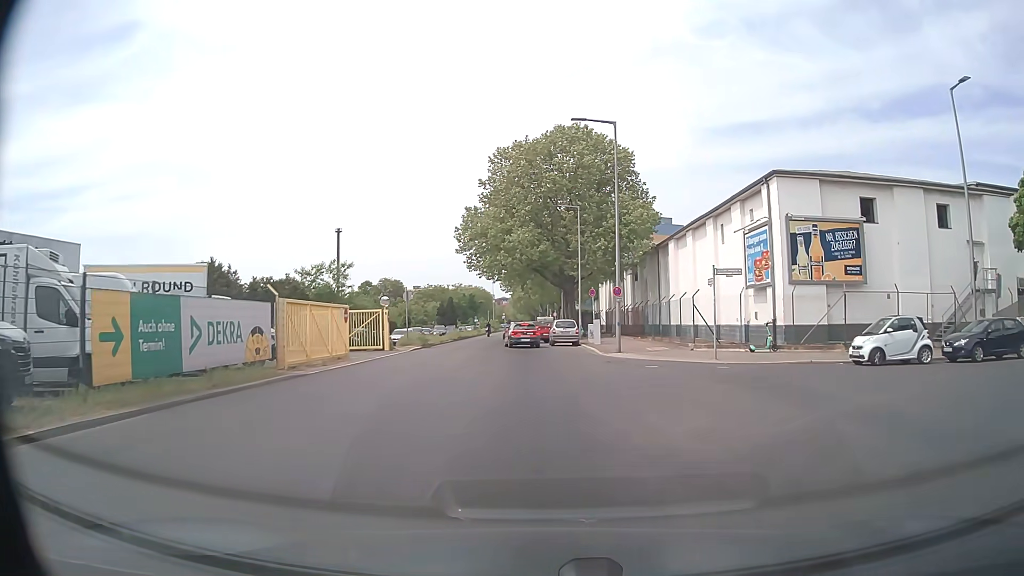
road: tertiary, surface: asphalt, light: Day
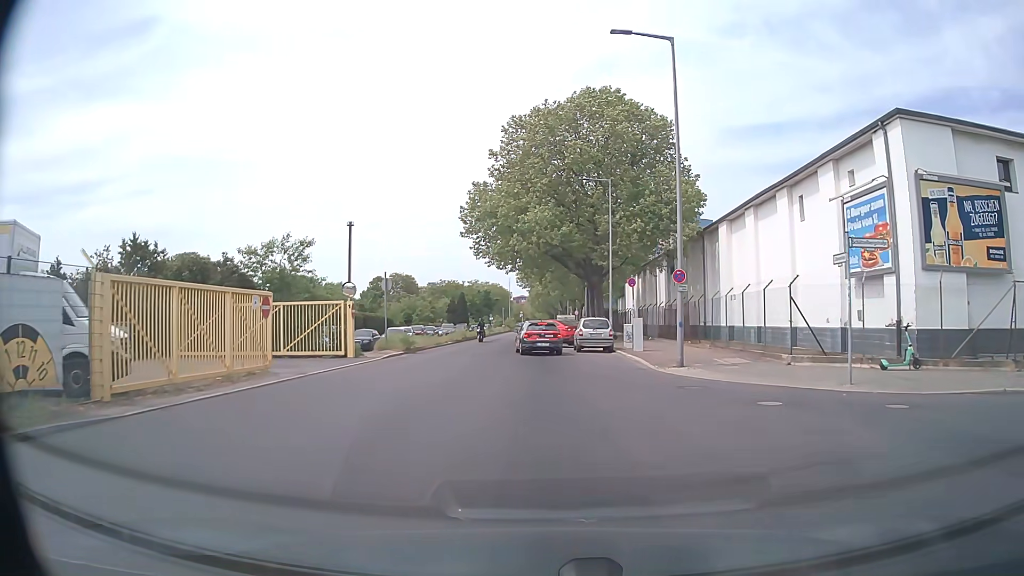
(-0.2, +9.7) m; -2°
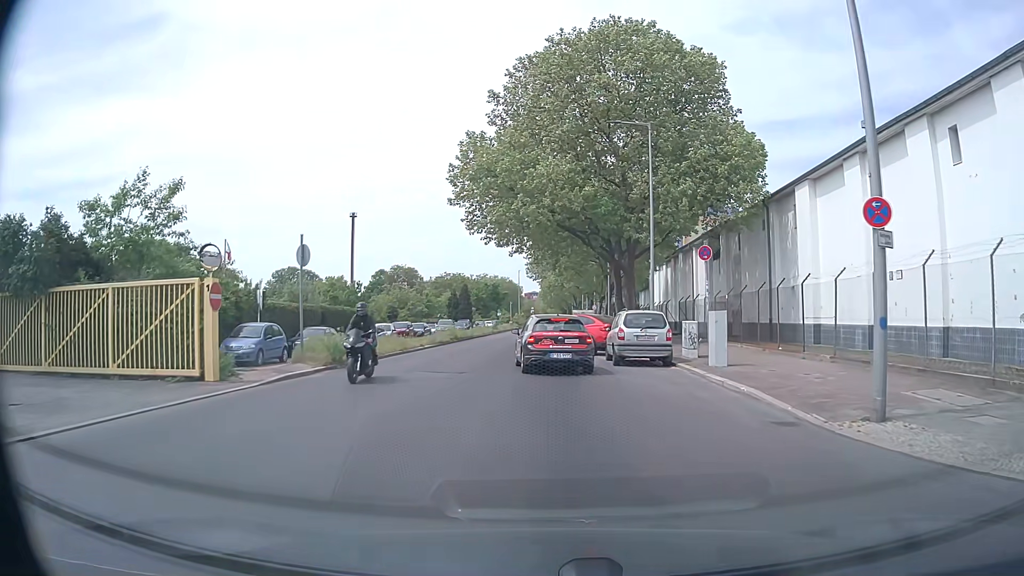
(0.0, +11.6) m; 0°
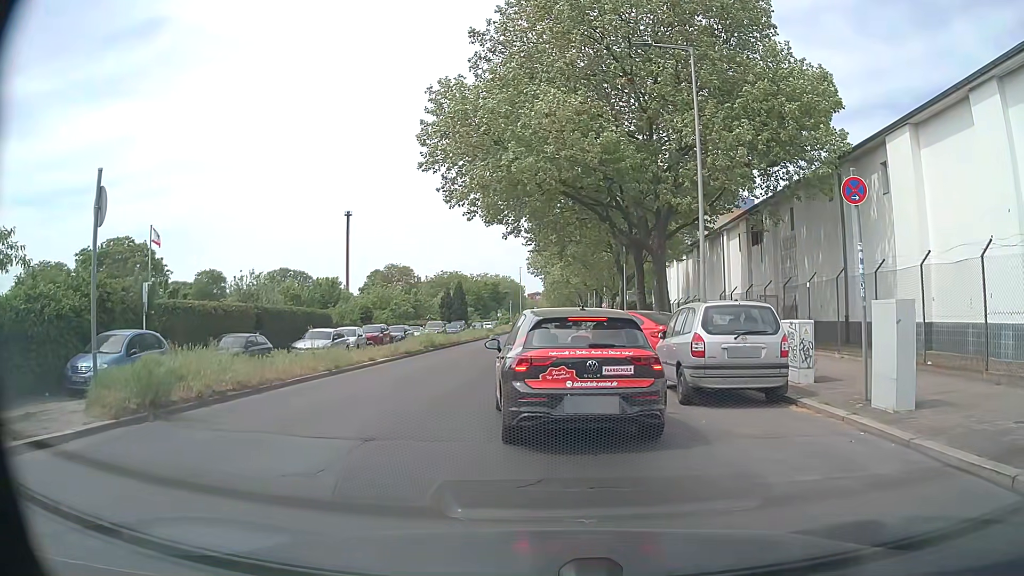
(-0.1, +8.7) m; -3°
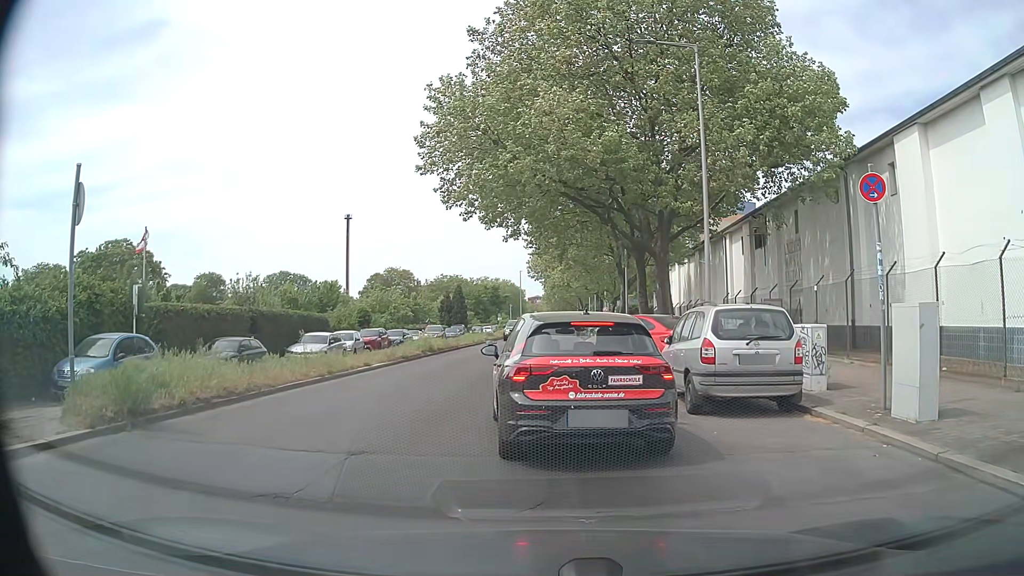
(0.0, +0.6) m; 0°
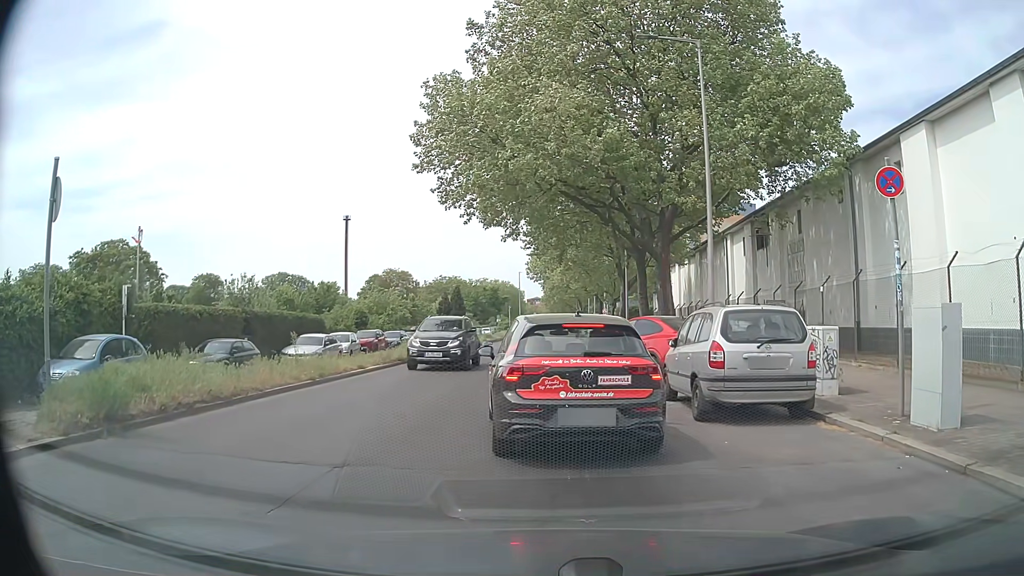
(0.0, +0.6) m; 0°
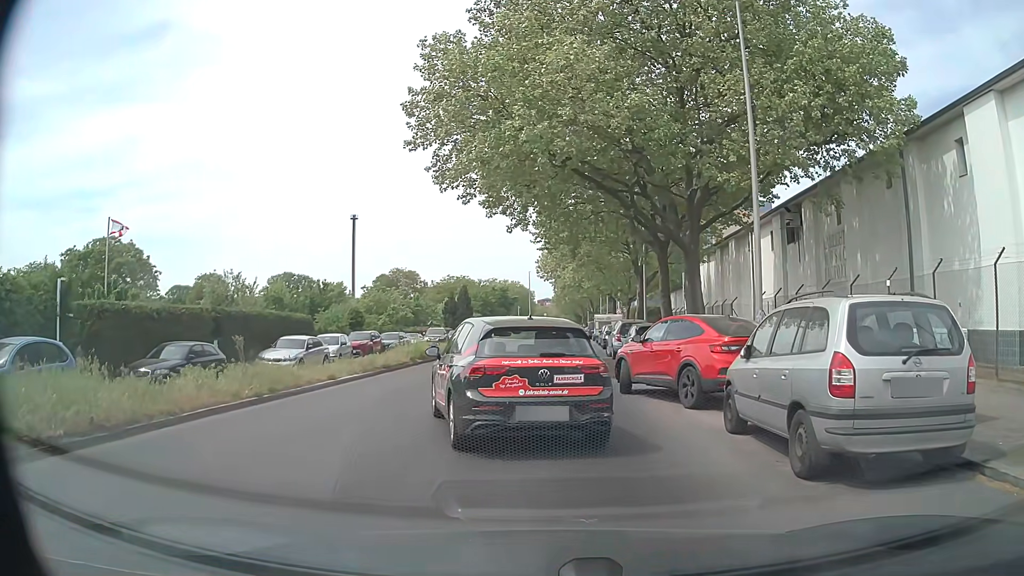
(0.0, +3.8) m; 0°
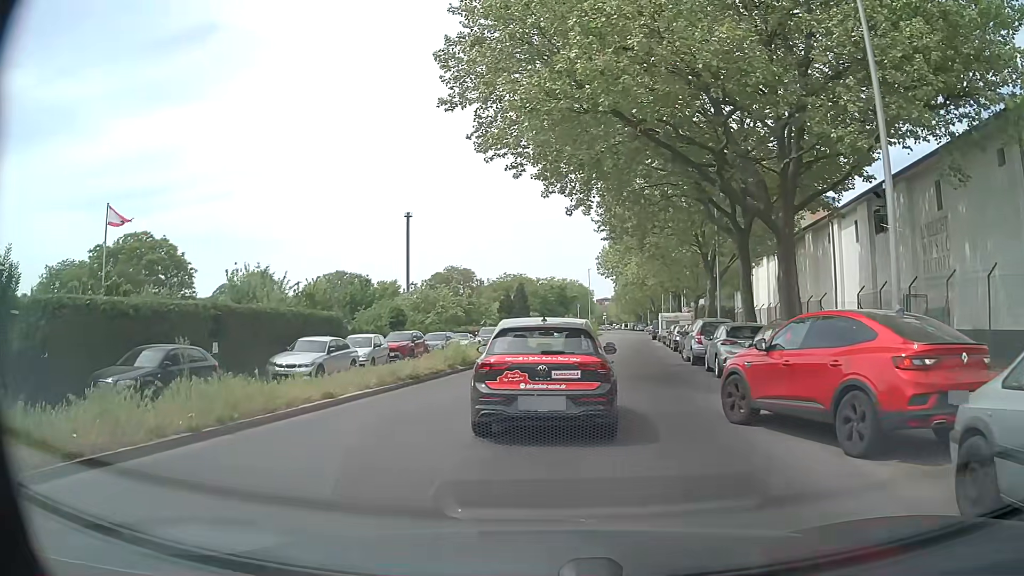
(-0.1, +4.5) m; -5°
(0, +10) (+2, +20) (+4, +30) (+5, +39) (+7, +49) (+8, +59) (+9, +69) (+11, +79) (+13, +89) (+15, +99) m
